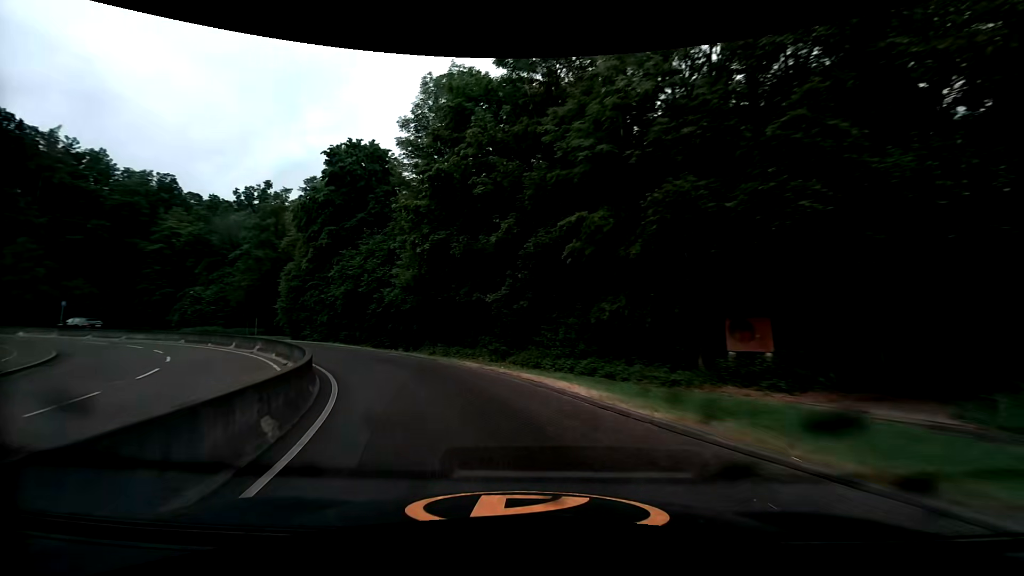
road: secondary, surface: asphalt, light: Day
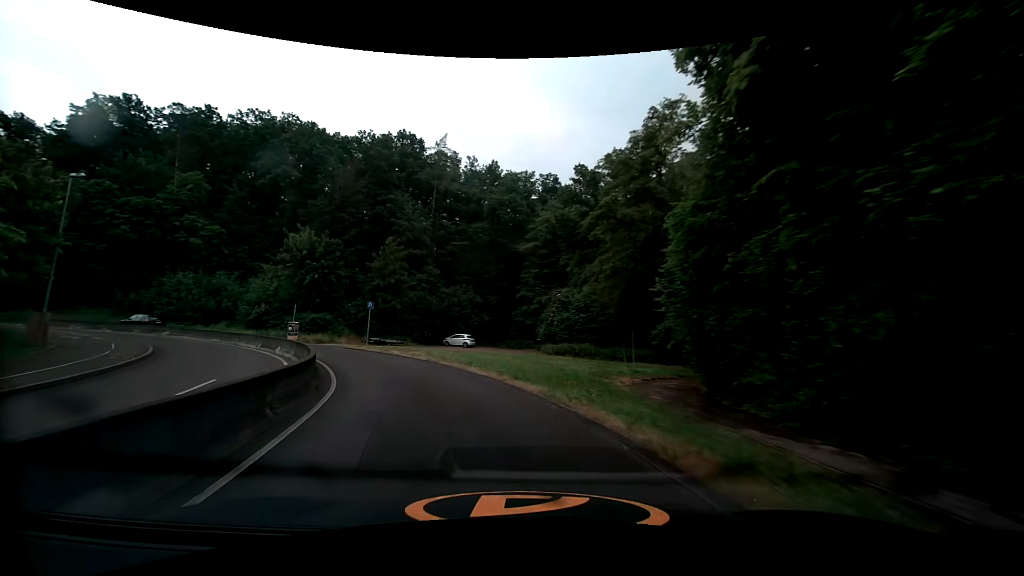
(-13.0, +29.8) m; -45°
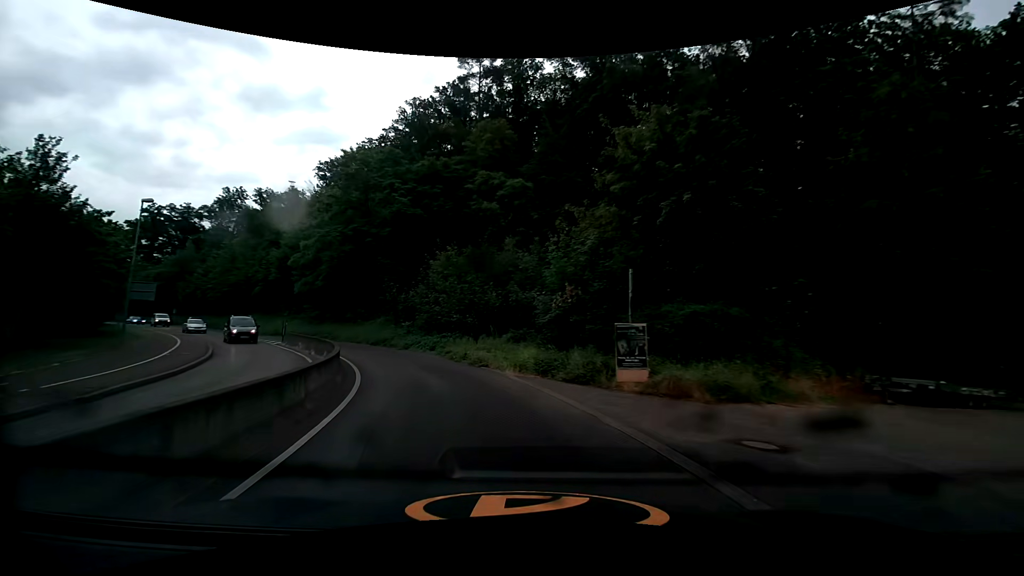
(-11.9, +31.0) m; -41°
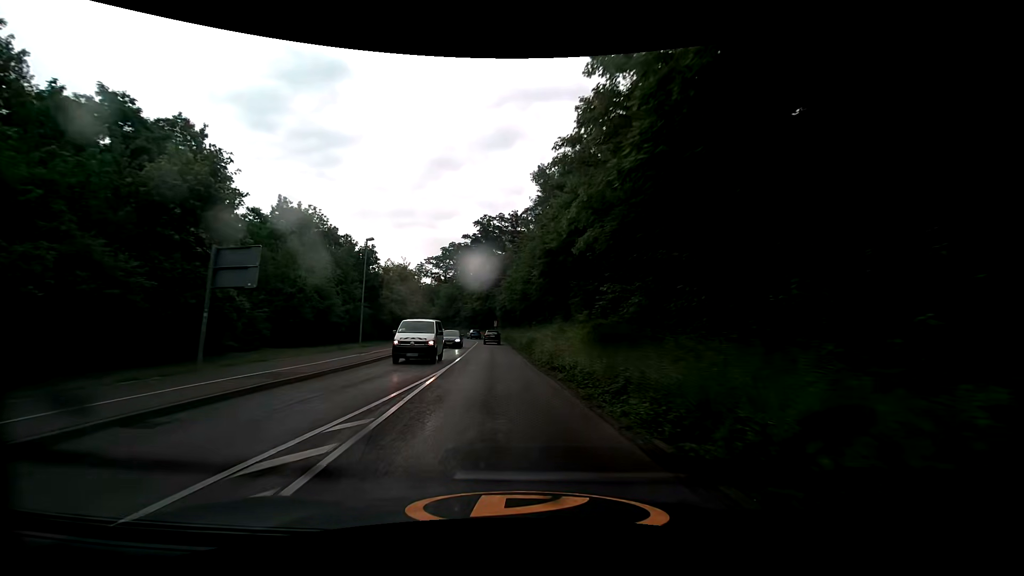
(-12.3, +32.9) m; -40°
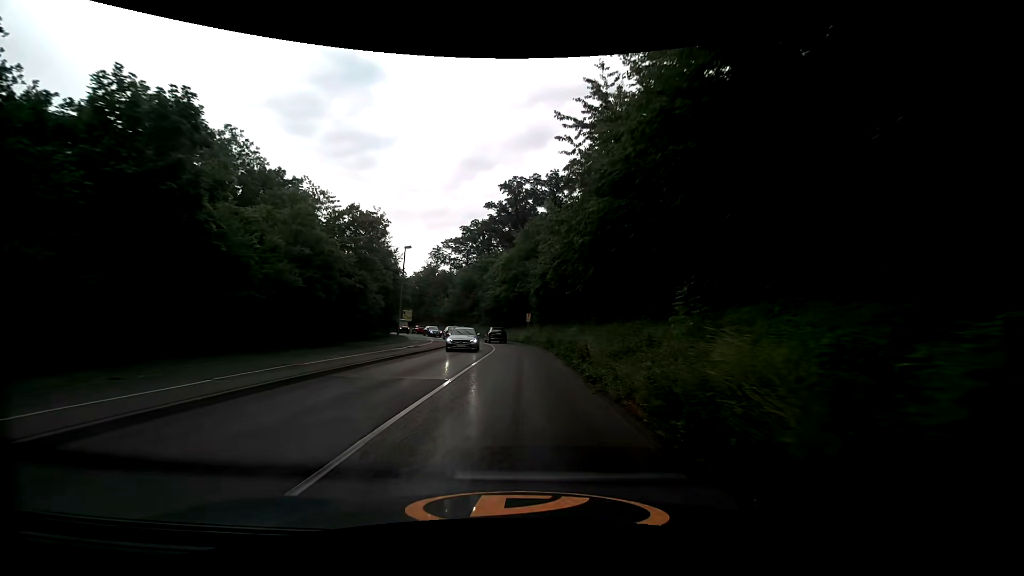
(-1.5, +30.2) m; -3°
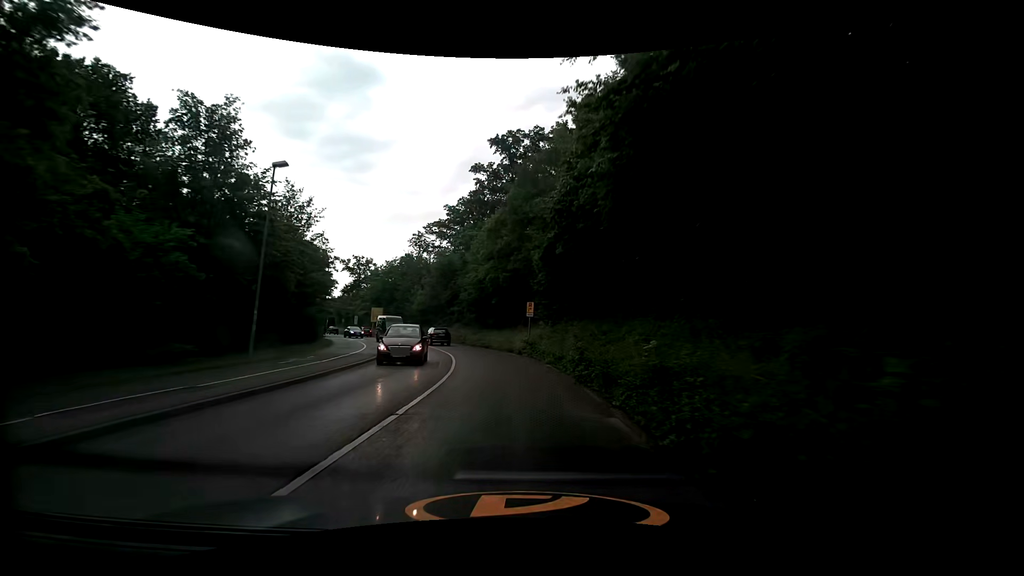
(-0.1, +22.2) m; -1°
(0, +10) (0, +20) (-2, +30) (-4, +40) (-8, +49) (-12, +58) (-17, +67) (-22, +75) (-26, +84) (-31, +93) m
